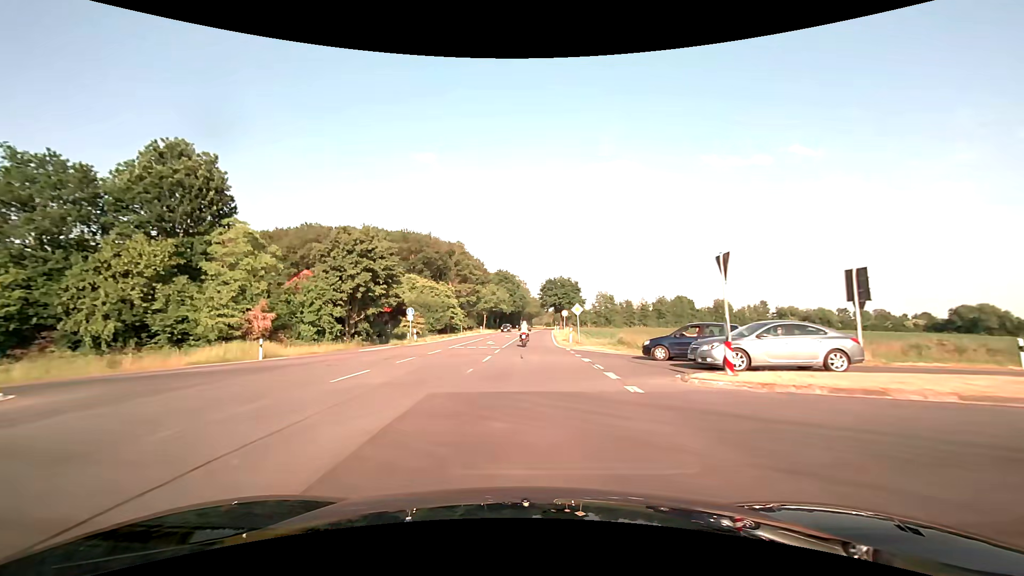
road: secondary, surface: asphalt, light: Day
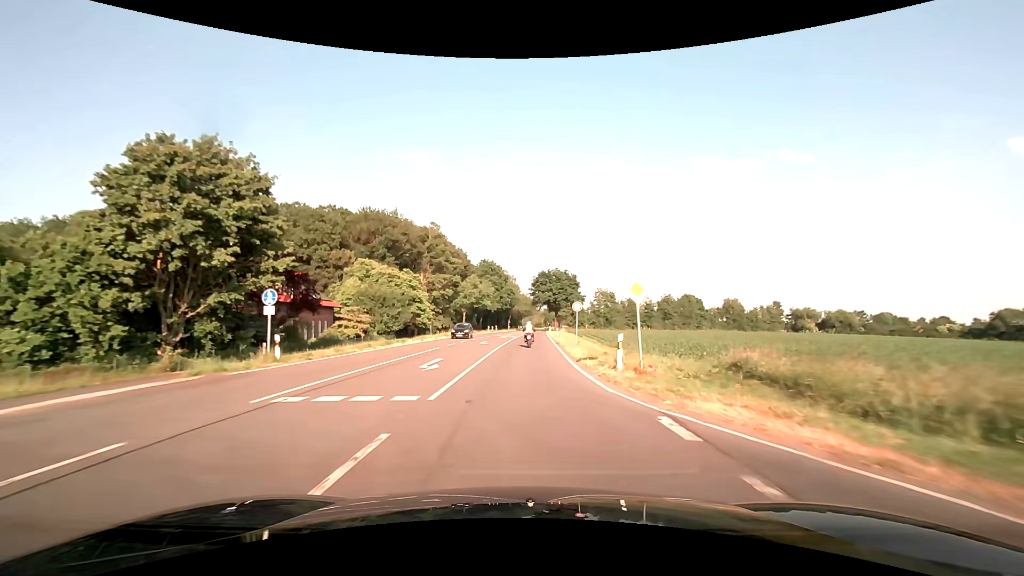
(+0.2, +21.3) m; +1°
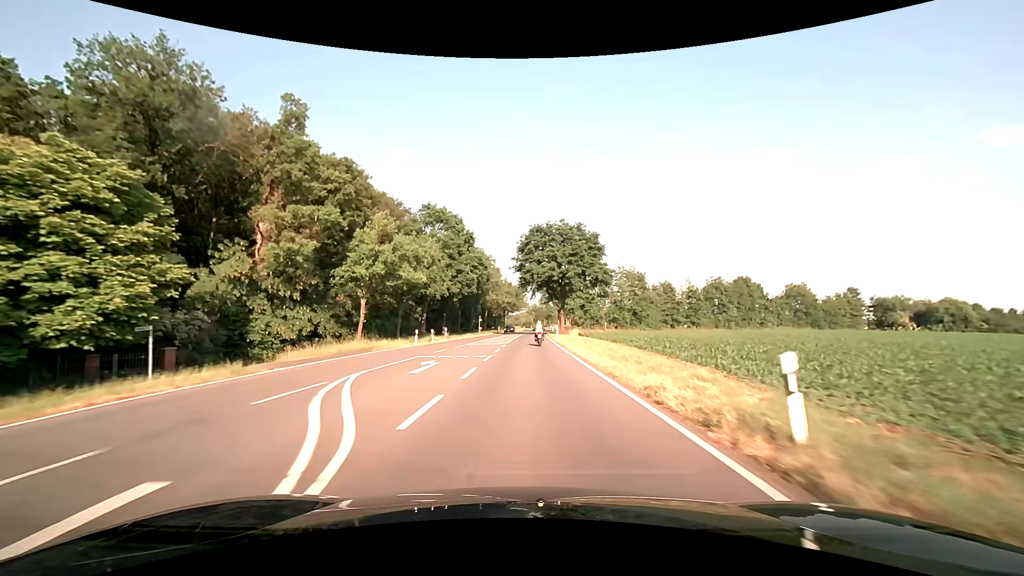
(+0.8, +53.3) m; +2°
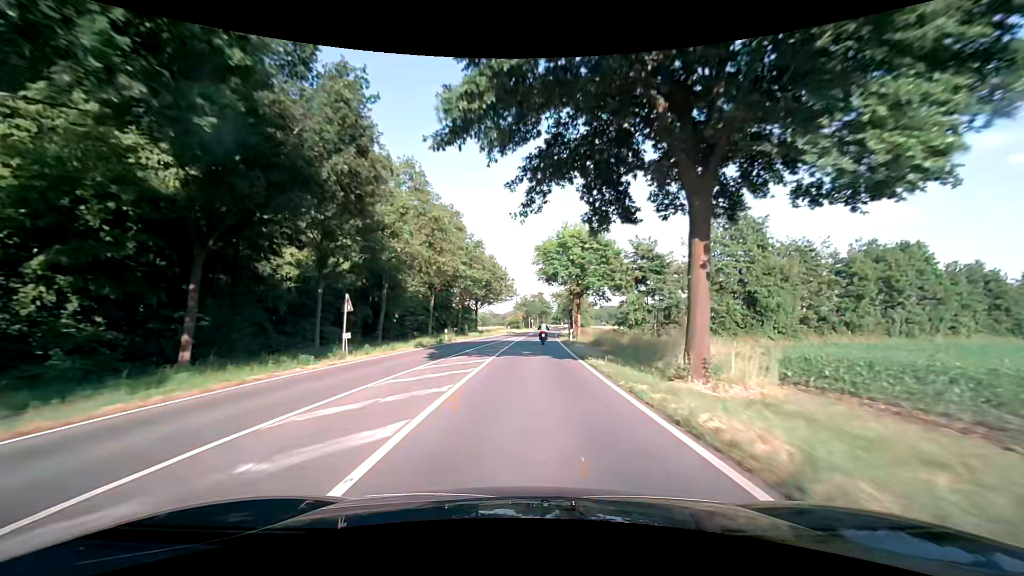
(+0.6, +53.4) m; +1°
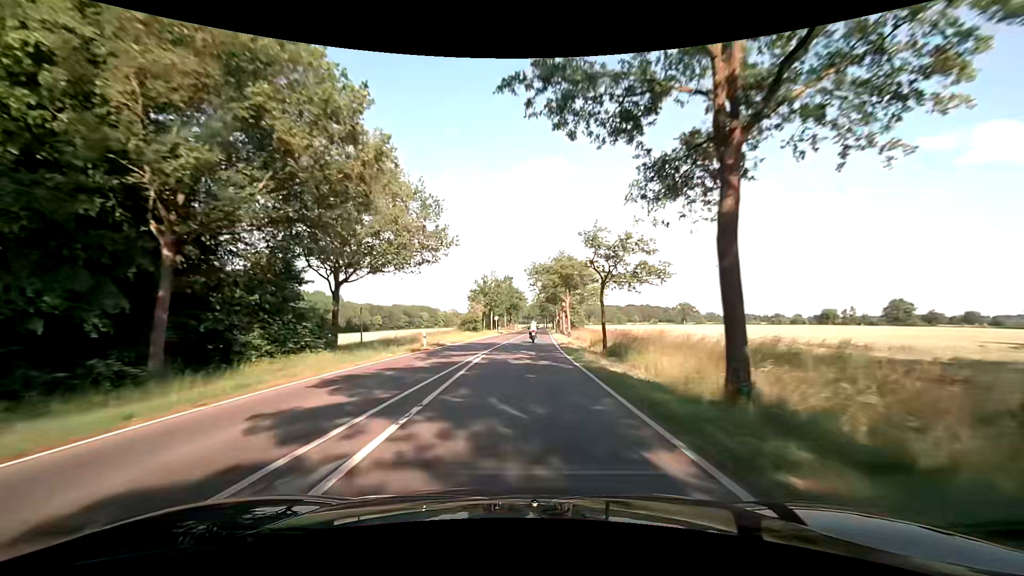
(+1.7, +53.6) m; +4°
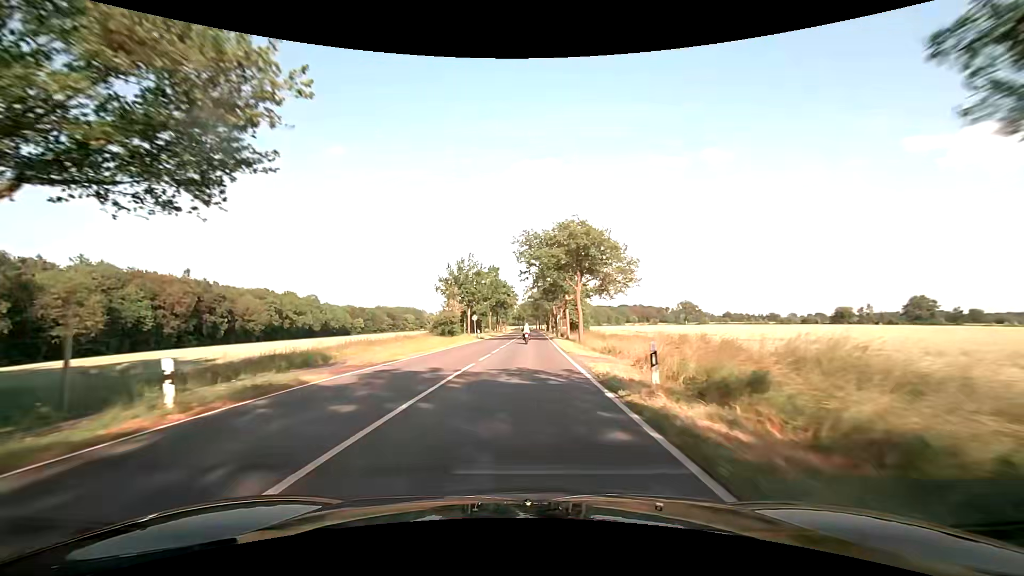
(+0.2, +21.5) m; +1°
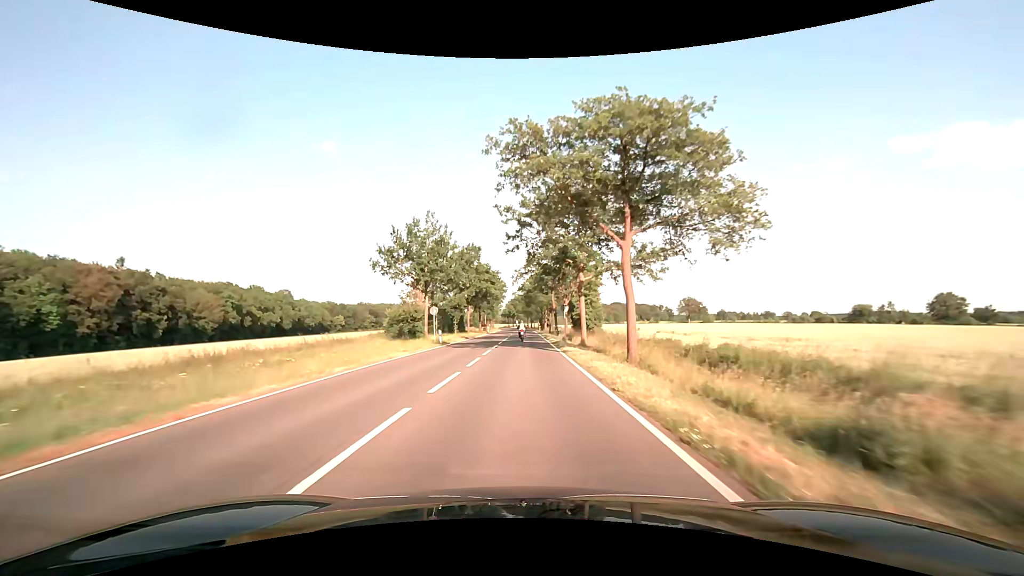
(+0.1, +21.6) m; +1°
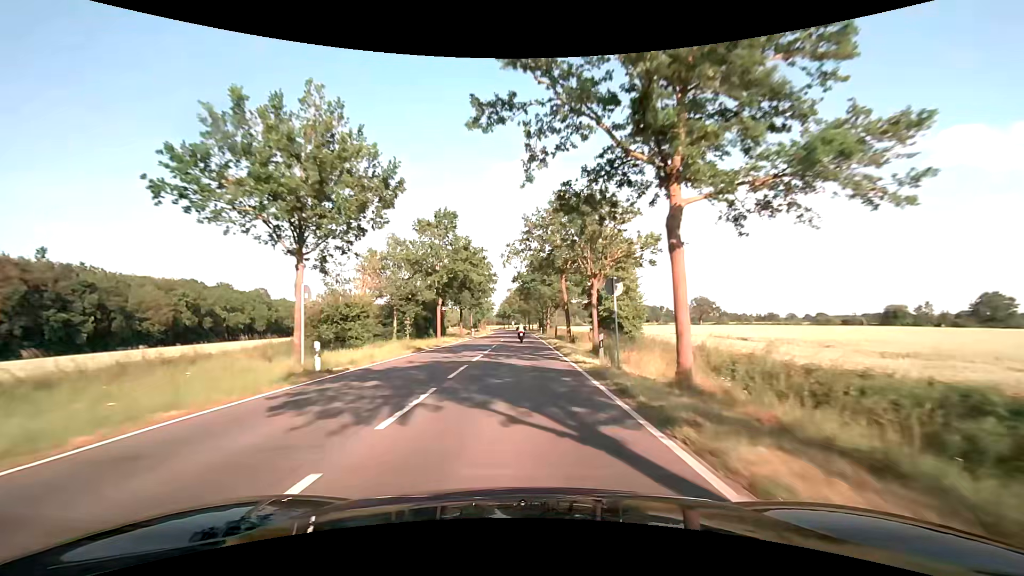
(+0.1, +21.6) m; 0°
(0, +10) (0, +20) (0, +30) (0, +40) (0, +50) (0, +60) (0, +70) (0, +80) (-1, +90) (-1, +100) m
